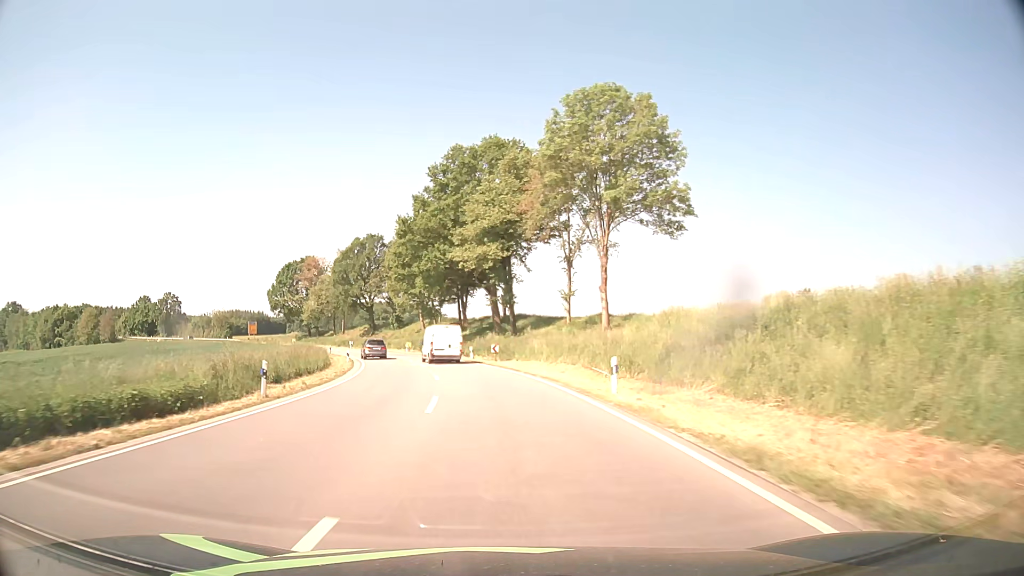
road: secondary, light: Day
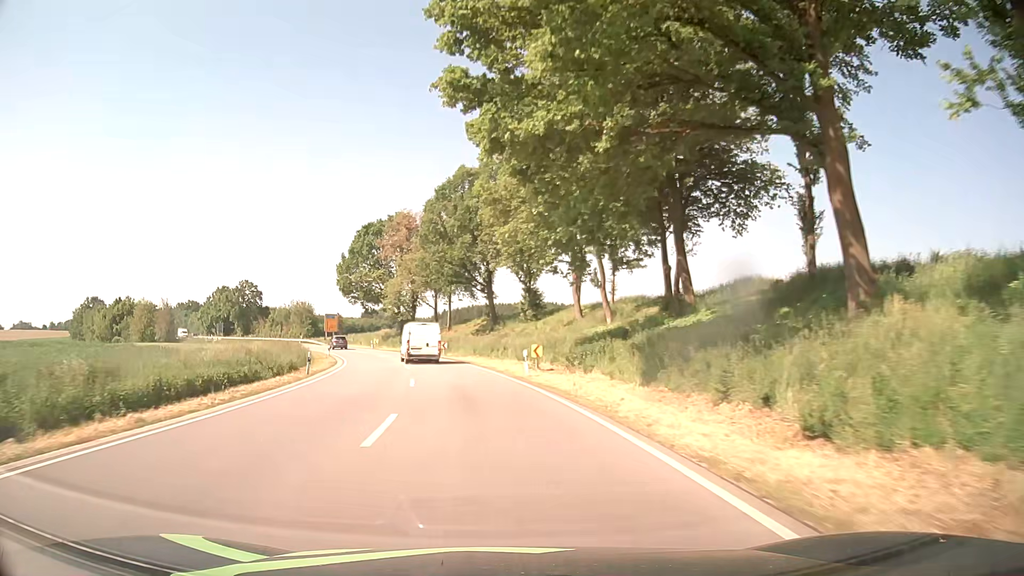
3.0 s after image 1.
(-5.8, +53.1) m; -13°
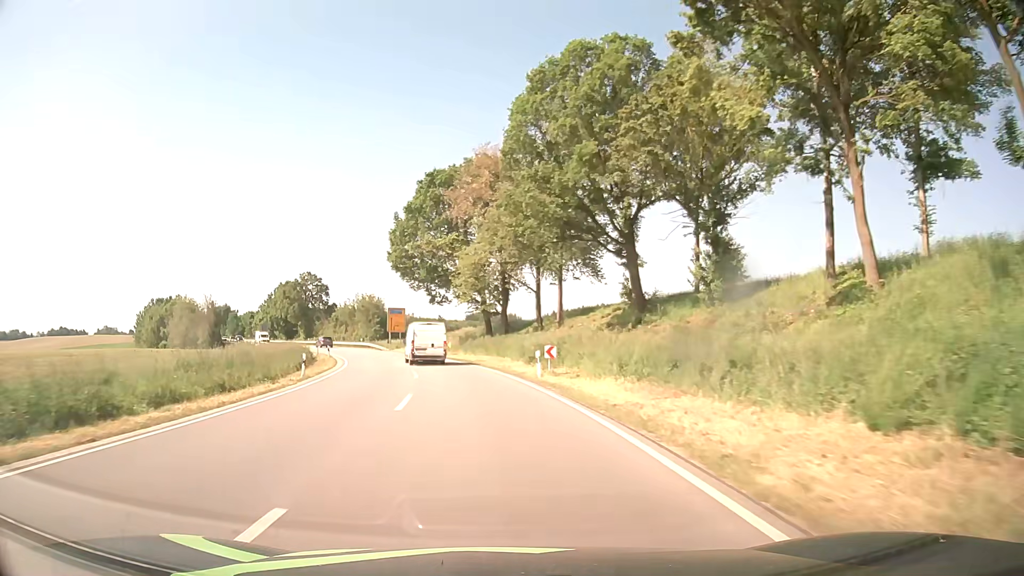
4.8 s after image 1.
(-2.6, +31.9) m; -9°
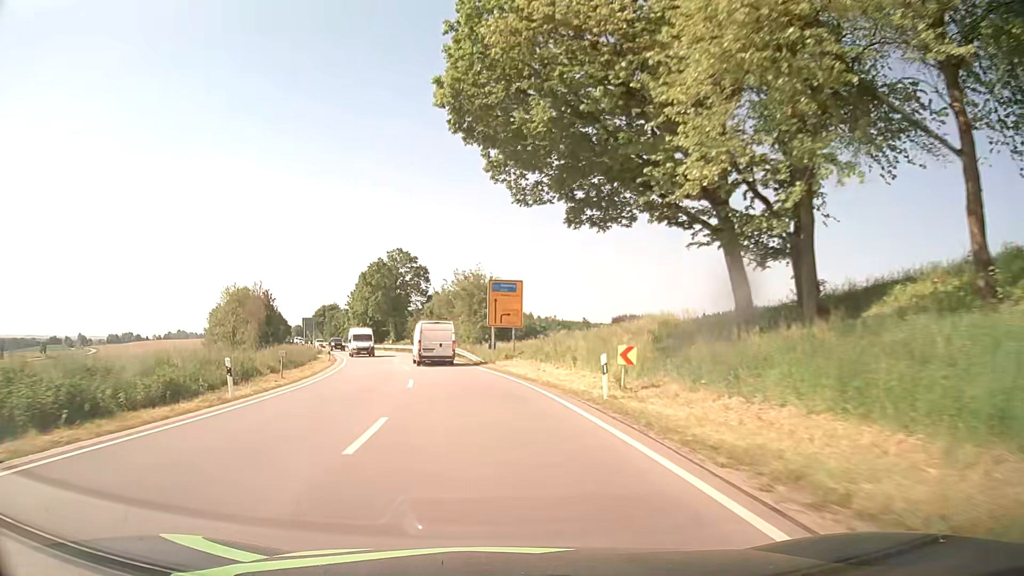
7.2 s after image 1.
(-4.3, +42.0) m; -11°
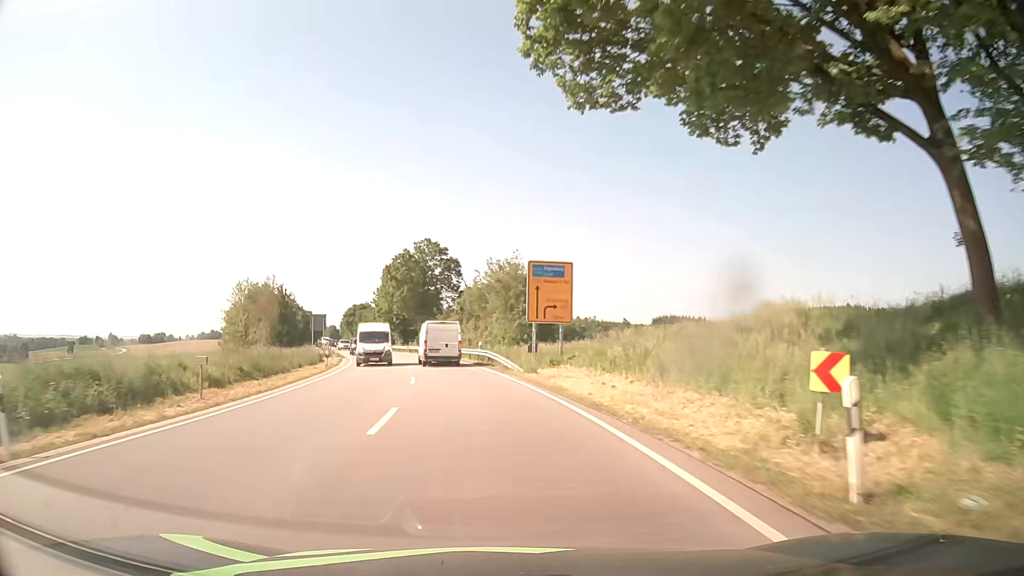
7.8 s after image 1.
(-0.5, +10.4) m; -5°
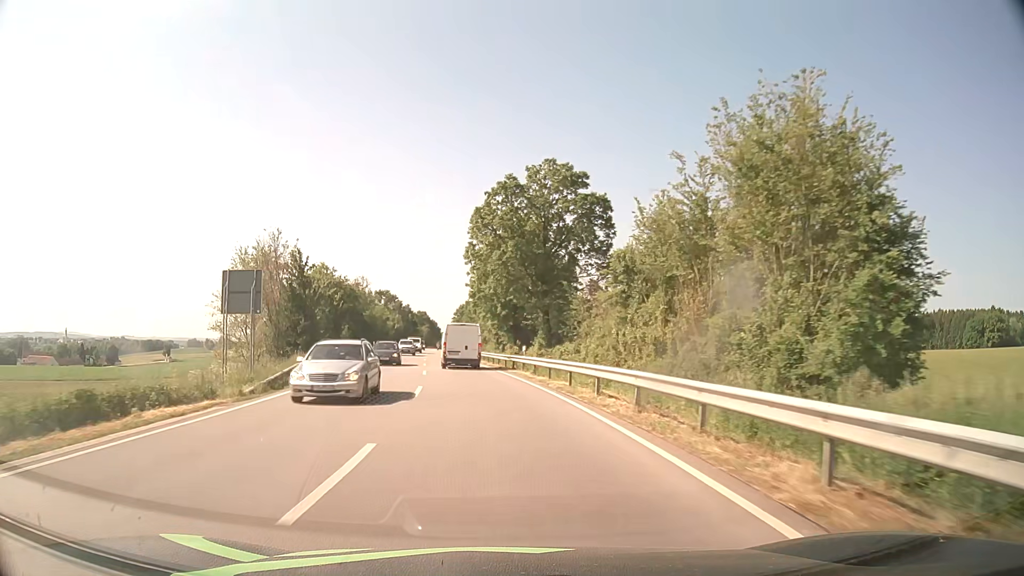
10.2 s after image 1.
(-4.1, +41.5) m; -11°
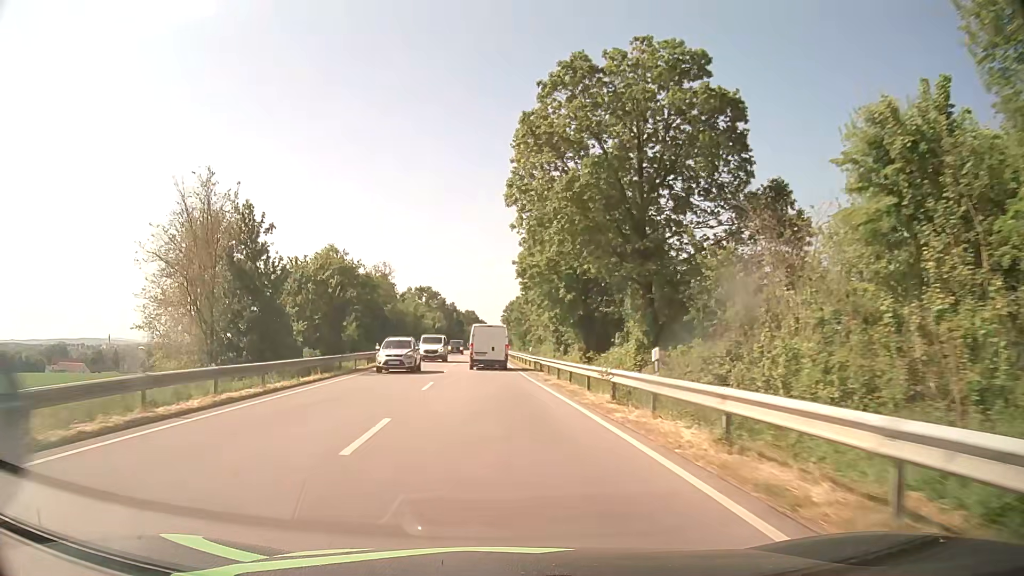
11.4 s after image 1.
(-0.9, +21.3) m; -5°
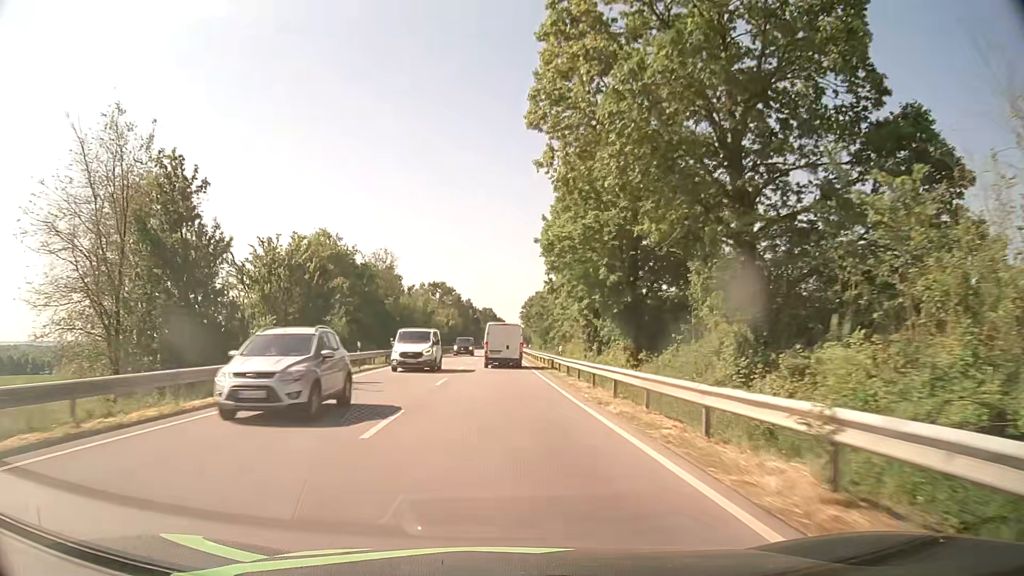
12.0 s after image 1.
(-0.1, +10.8) m; -1°
(0, +10) (0, +20) (0, +30) (0, +40) (-1, +50) (-1, +60) (-1, +70) (-1, +80) (-1, +90) (-1, +100) m
